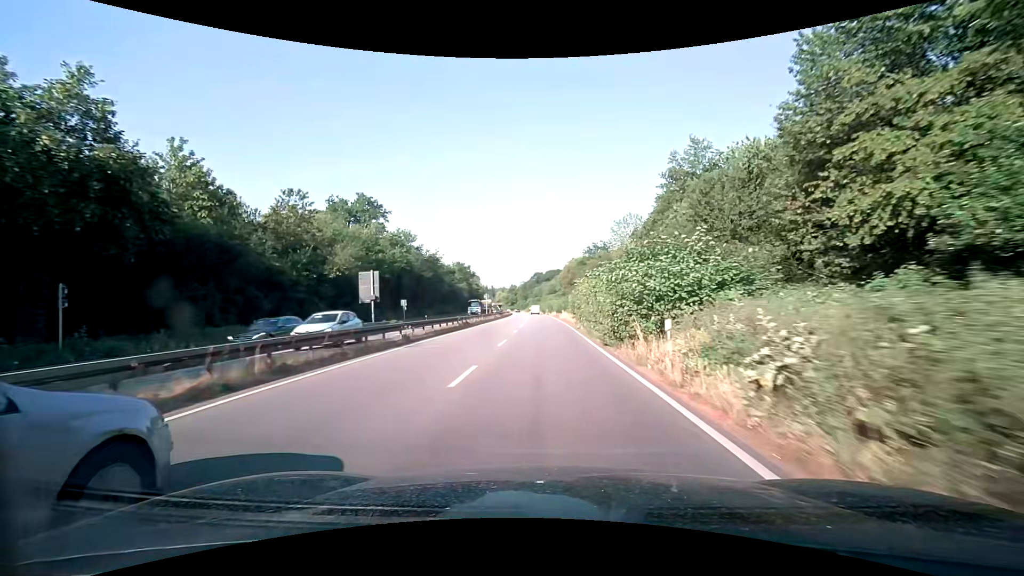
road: trunk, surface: asphalt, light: Day
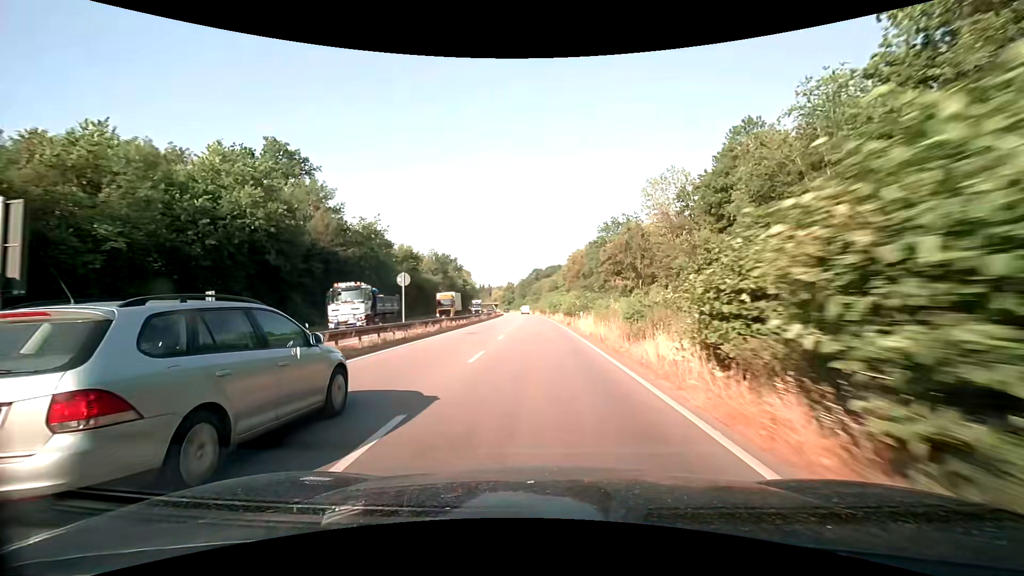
(-0.1, +32.4) m; 0°
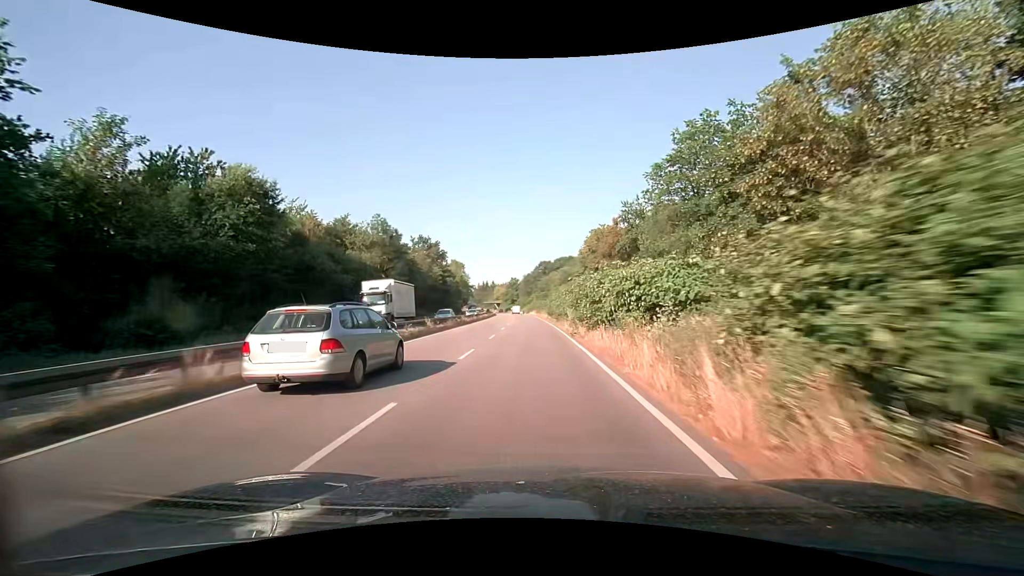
(-0.2, +44.3) m; -1°
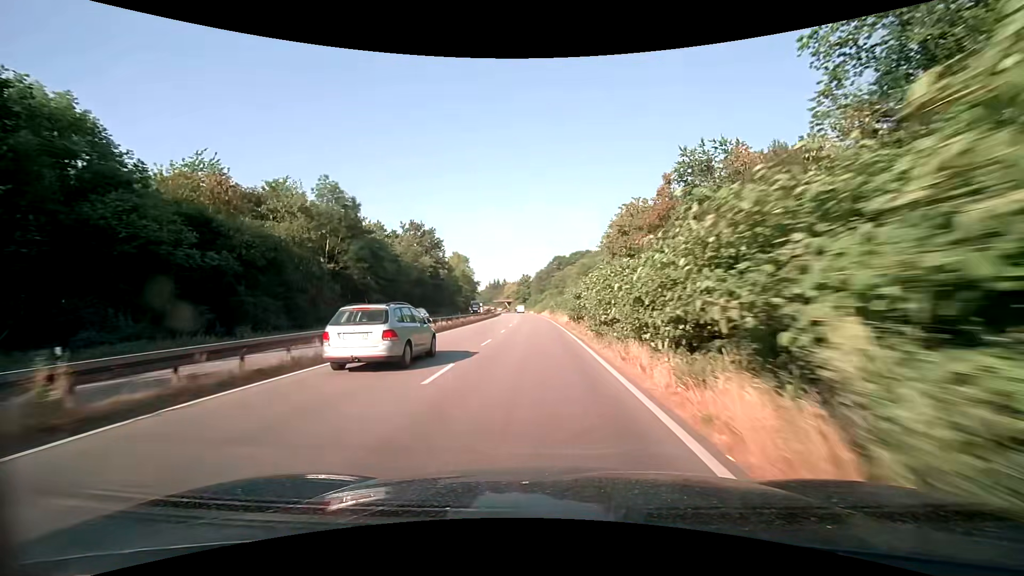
(-0.3, +22.5) m; -1°
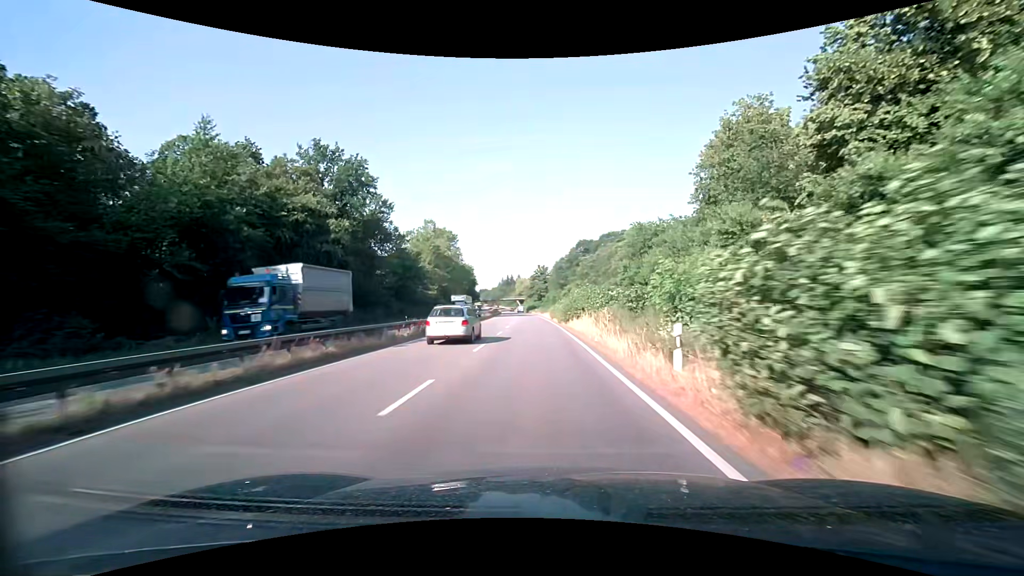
(-1.3, +56.8) m; -2°
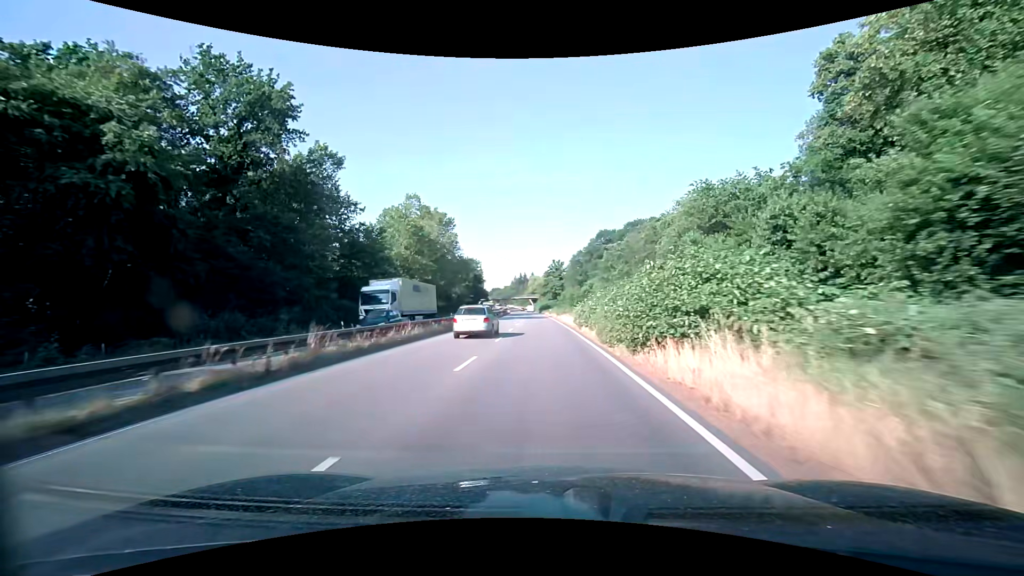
(-0.3, +22.9) m; -1°
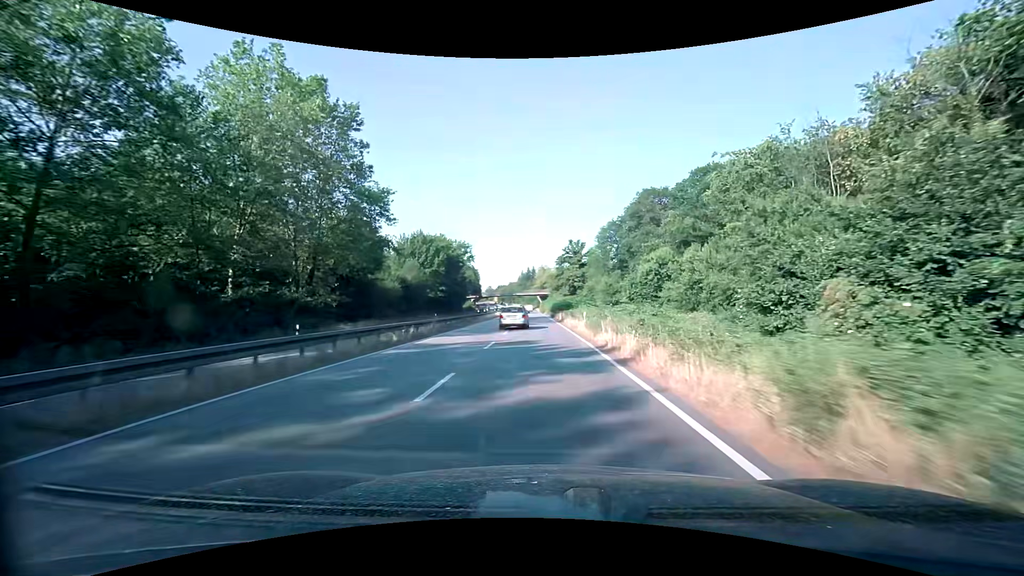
(-0.9, +57.7) m; -2°
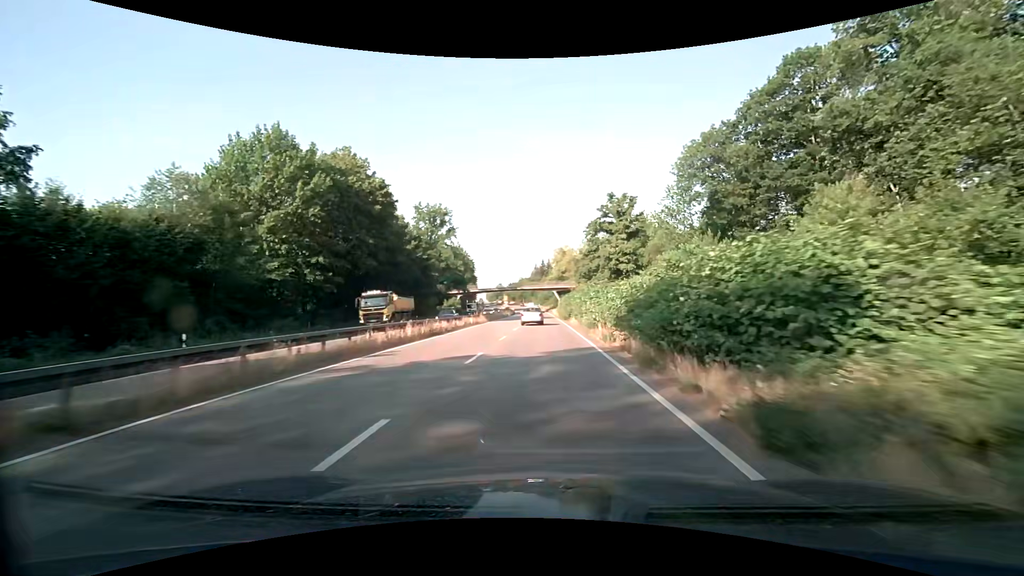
(-0.6, +58.4) m; -2°
(0, +10) (0, +20) (0, +30) (0, +40) (0, +50) (0, +60) (0, +70) (0, +80) (0, +90) (-1, +100) m
